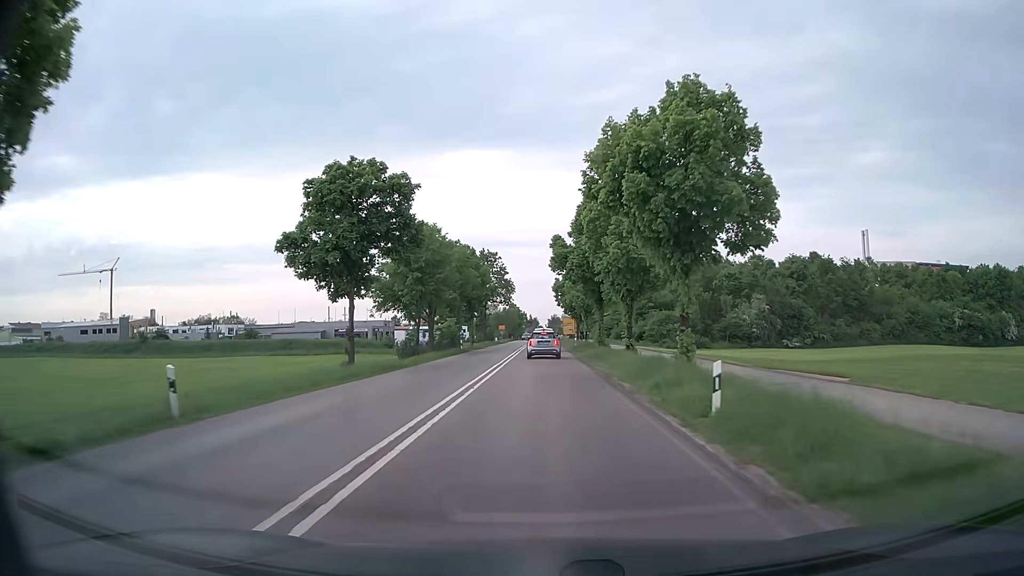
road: secondary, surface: asphalt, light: Day
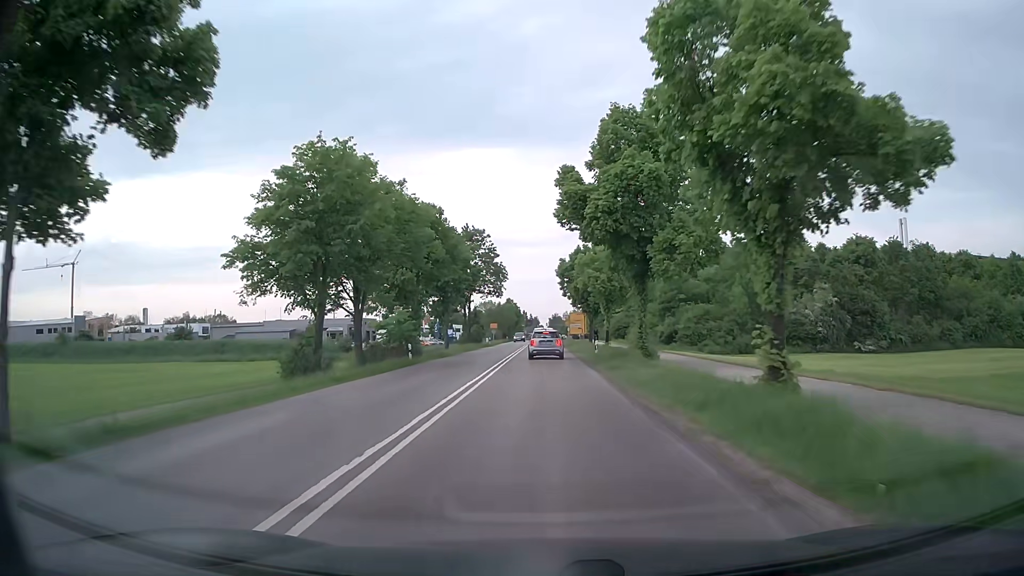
(0.0, +20.8) m; 0°
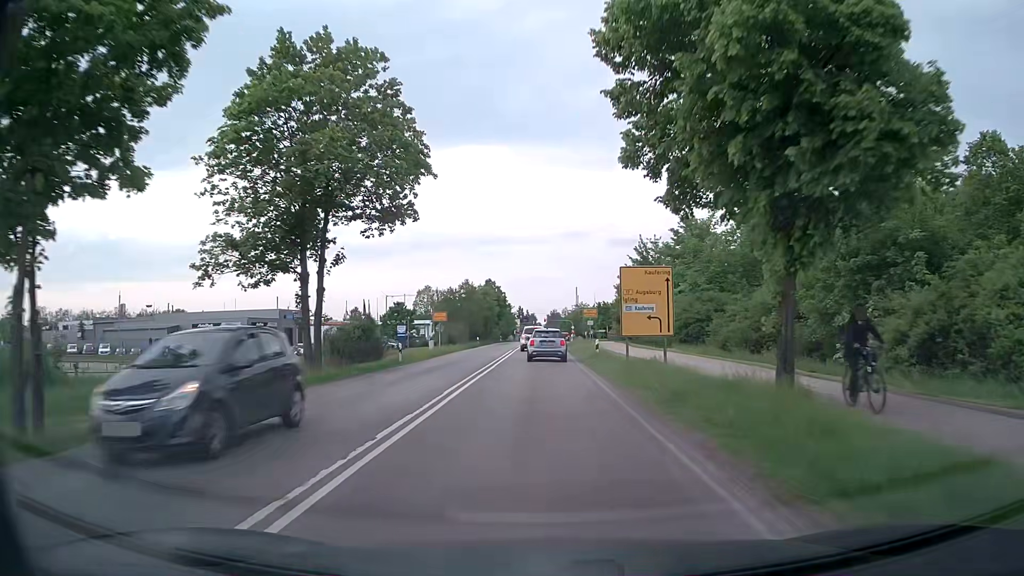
(-0.3, +48.2) m; 0°
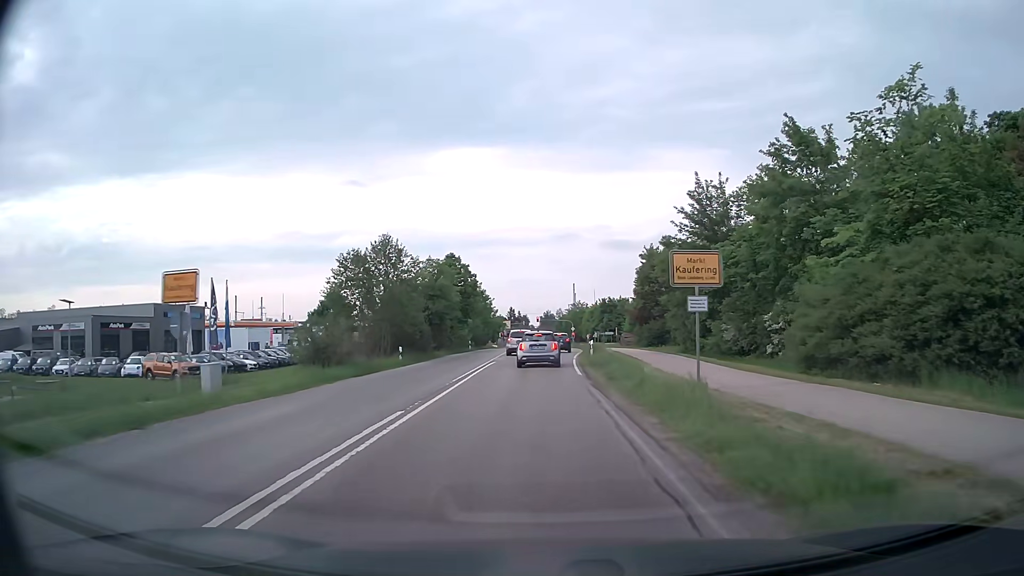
(+0.2, +35.1) m; +1°
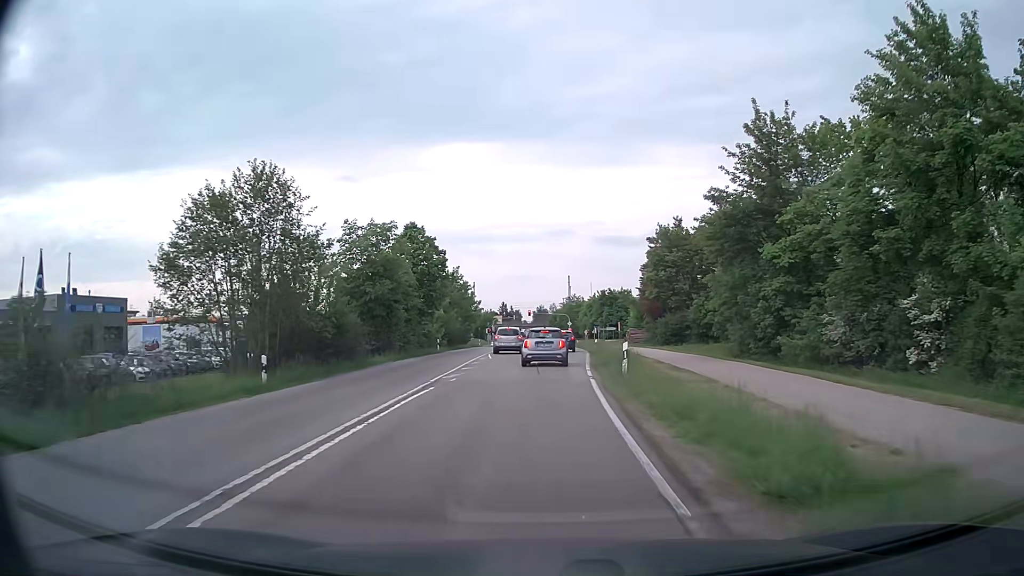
(+0.1, +16.4) m; +1°
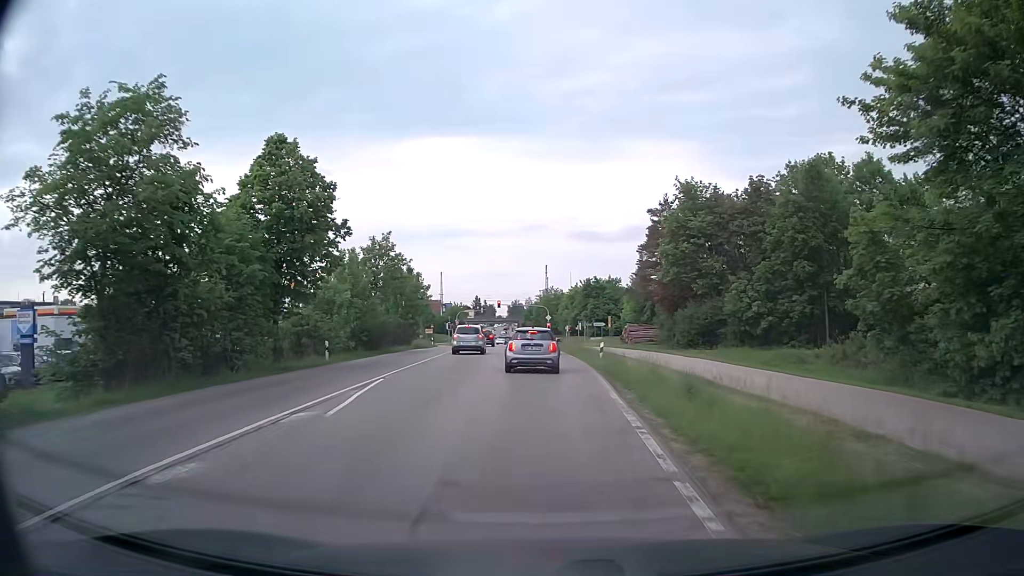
(+0.3, +22.0) m; +2°
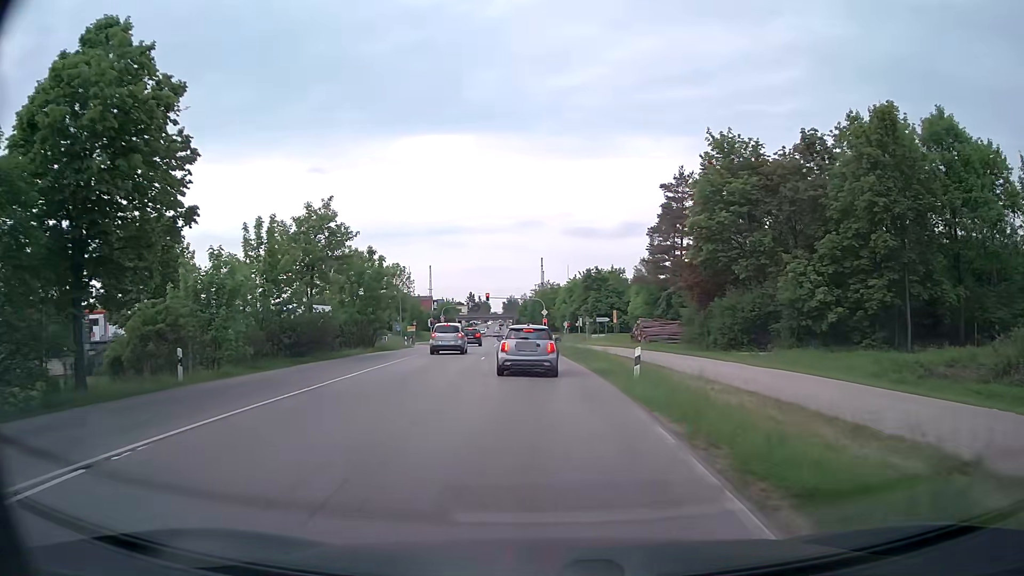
(+0.1, +12.3) m; +1°
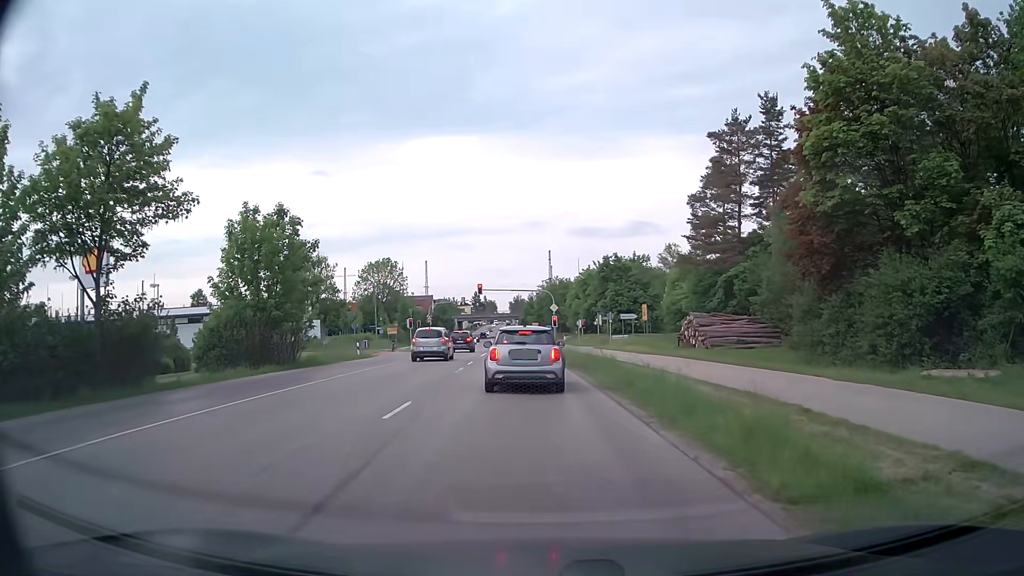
(-0.1, +18.4) m; -1°
(0, +10) (0, +20) (-1, +30) (-1, +40) (-2, +50) (-3, +60) (-3, +70) (-4, +80) (-4, +90) (-5, +100) m
